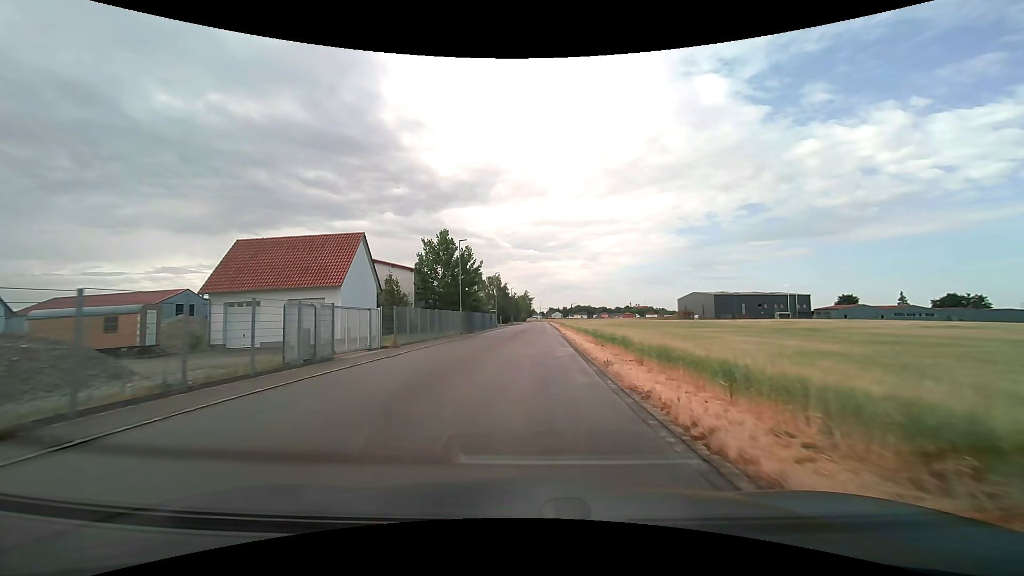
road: tertiary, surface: asphalt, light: Day
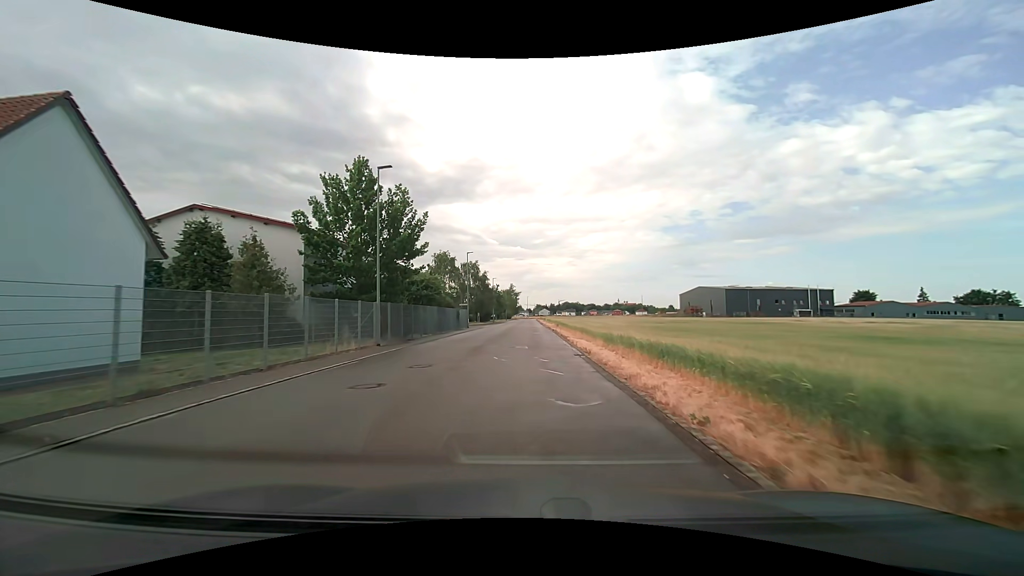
(+0.4, +21.9) m; +2°
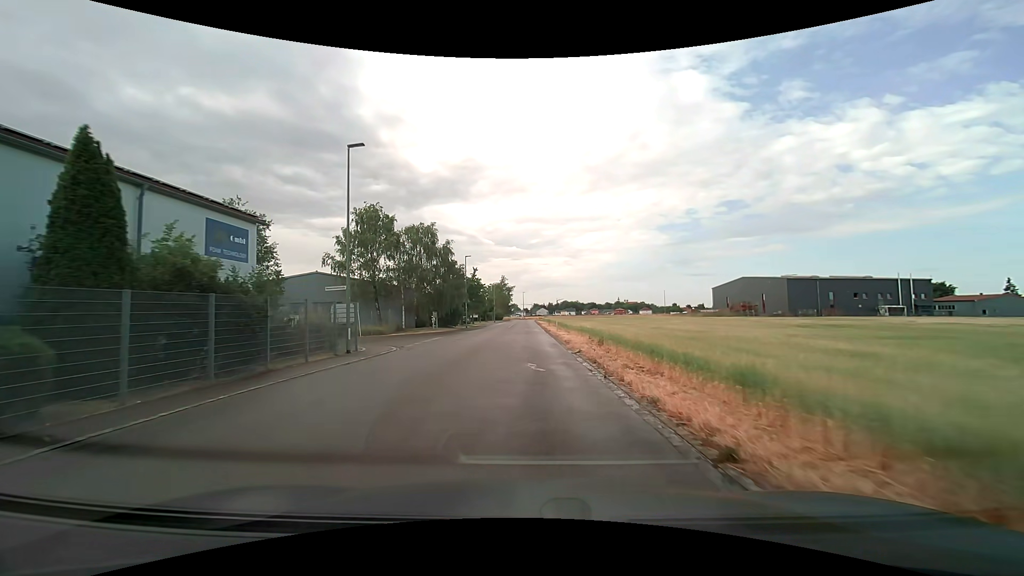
(+0.1, +37.0) m; 0°
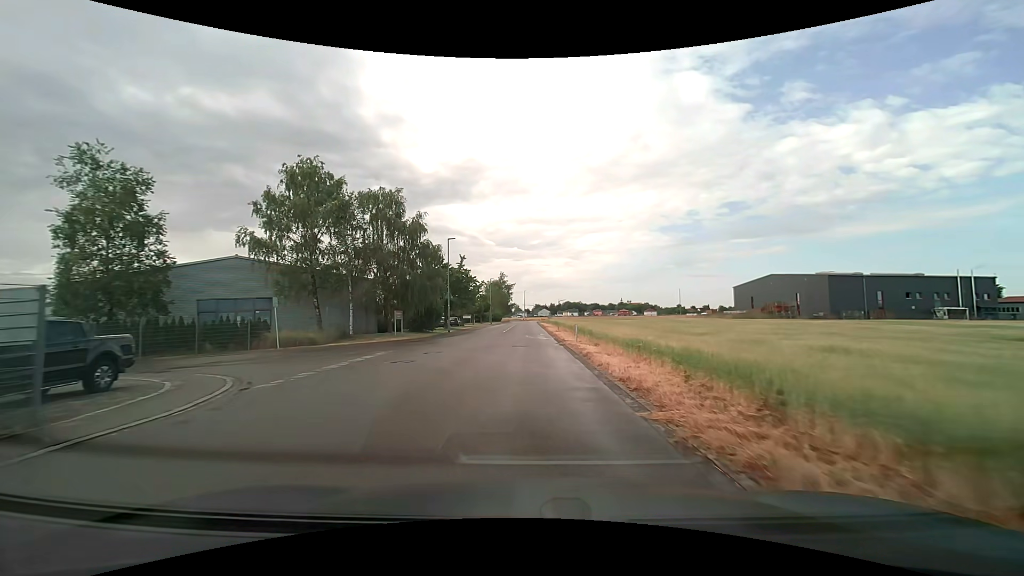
(-0.1, +14.3) m; 0°
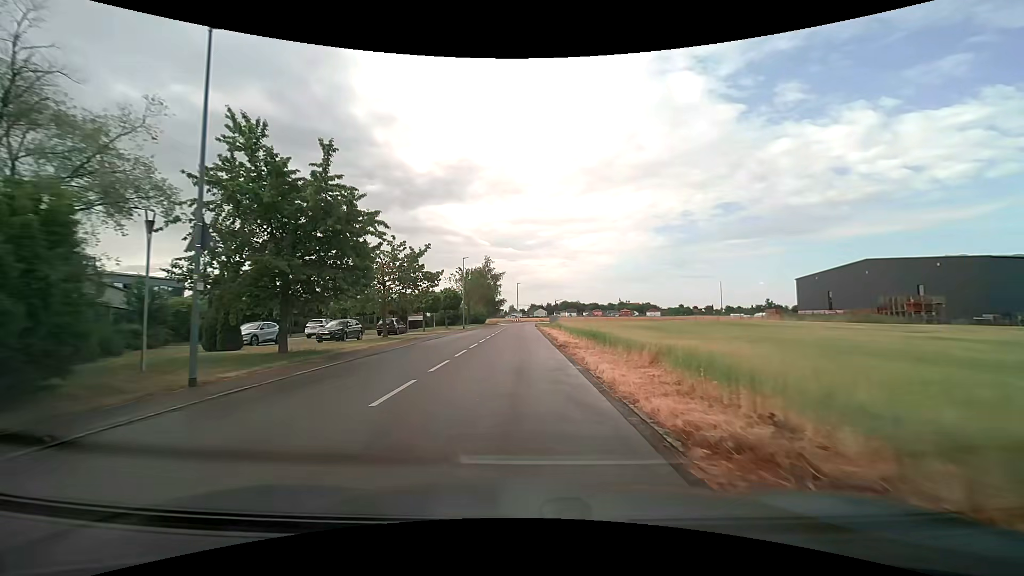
(+0.1, +34.4) m; +1°
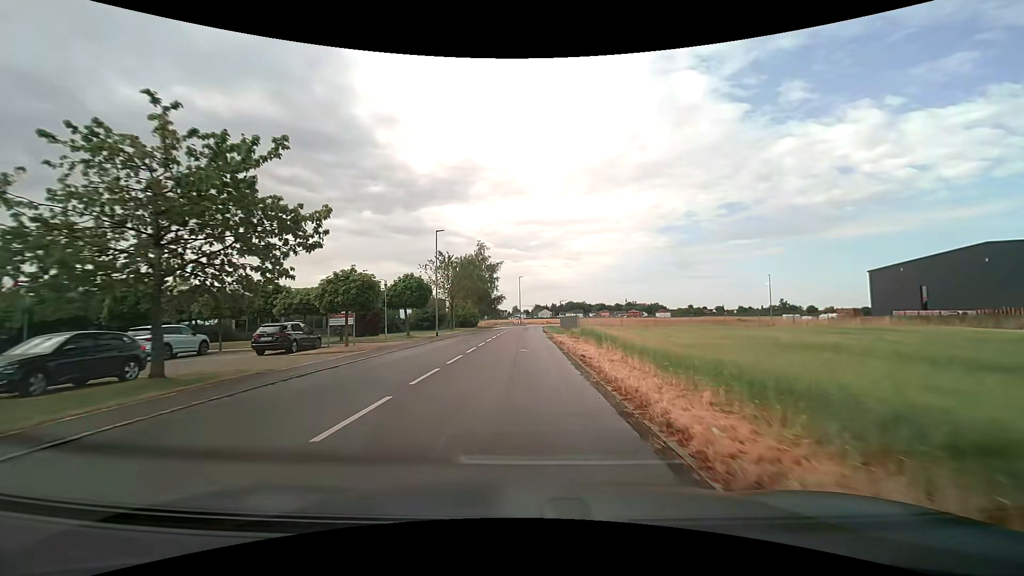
(-0.2, +20.2) m; -1°
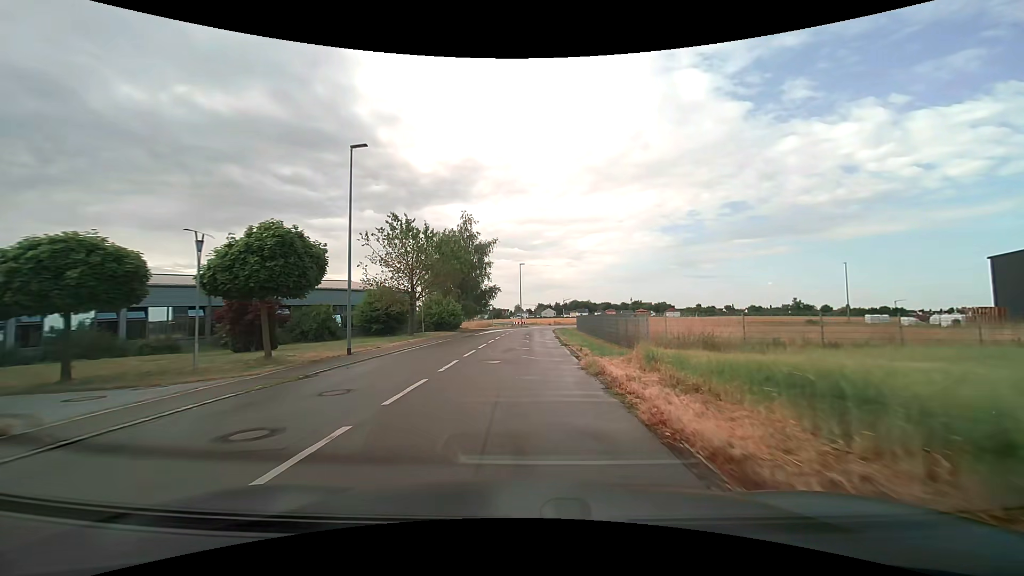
(-0.1, +20.6) m; 0°
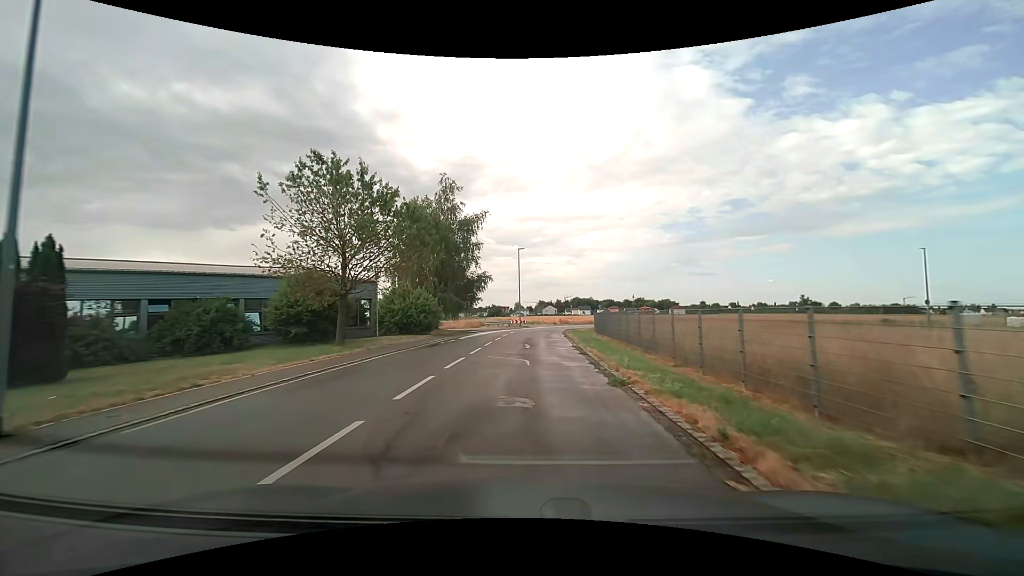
(0.0, +13.4) m; 0°
(0, +10) (0, +20) (0, +30) (+2, +40) (+5, +49) (+11, +57) (+21, +60) (+31, +61) (+41, +61) (+51, +61) m
